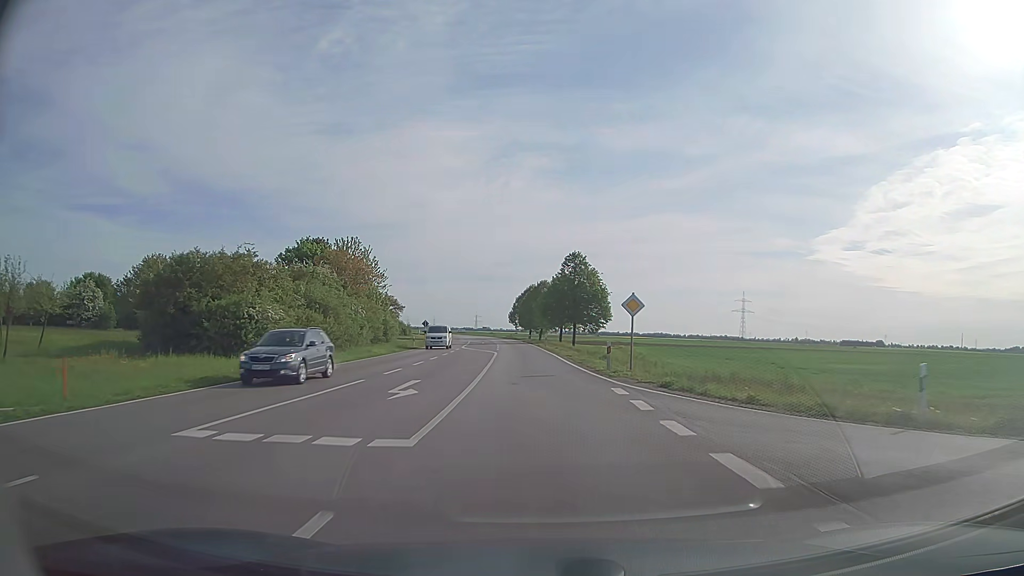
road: secondary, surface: asphalt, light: Day
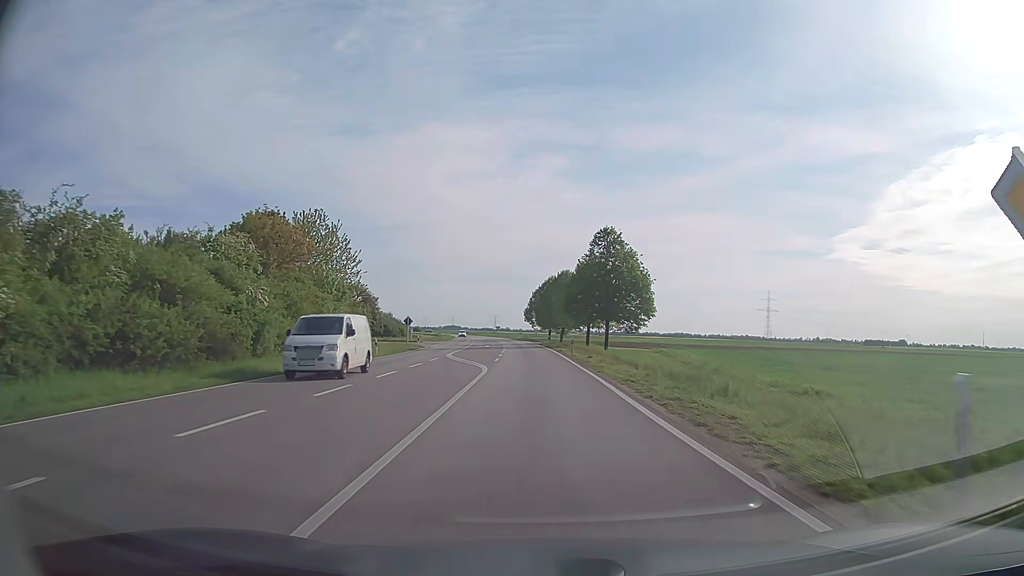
(-0.4, +19.8) m; -2°
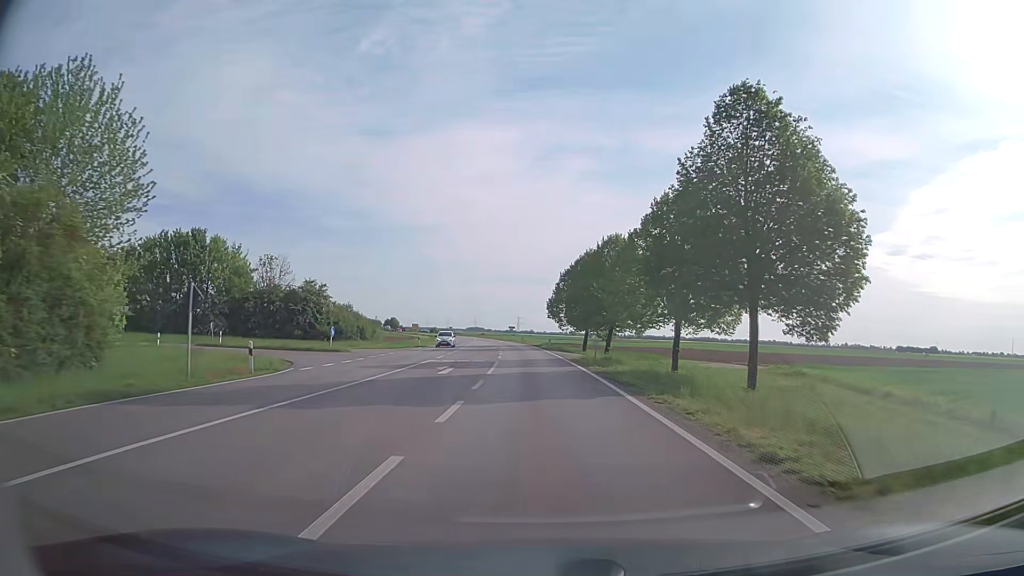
(-0.8, +39.4) m; -2°
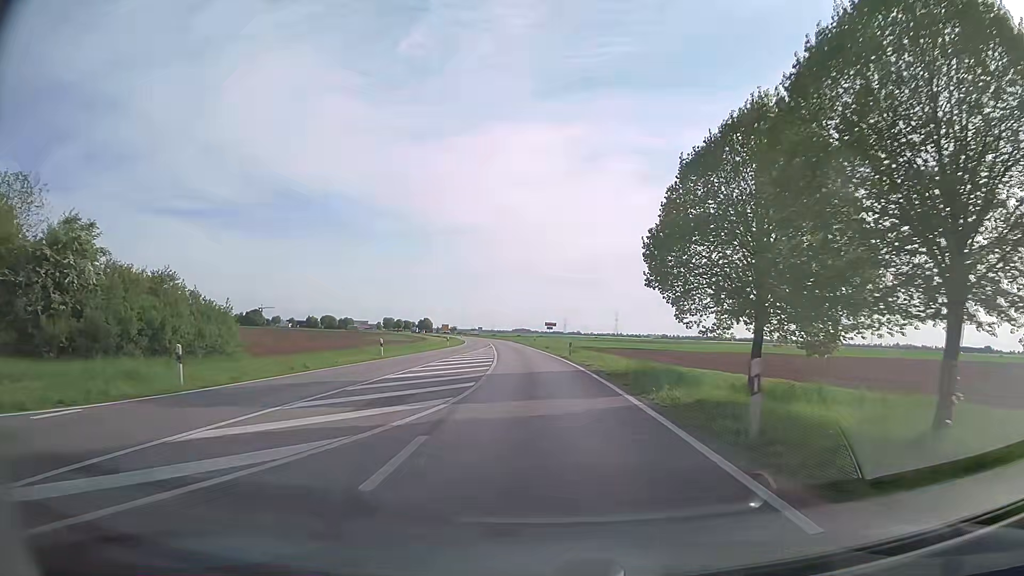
(-1.5, +48.9) m; -4°
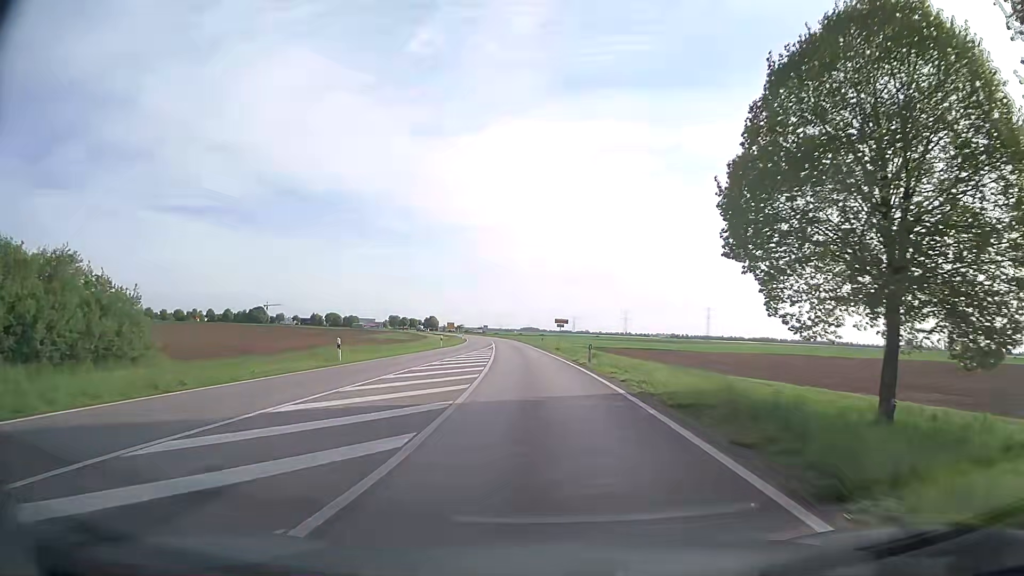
(-0.1, +9.7) m; -1°
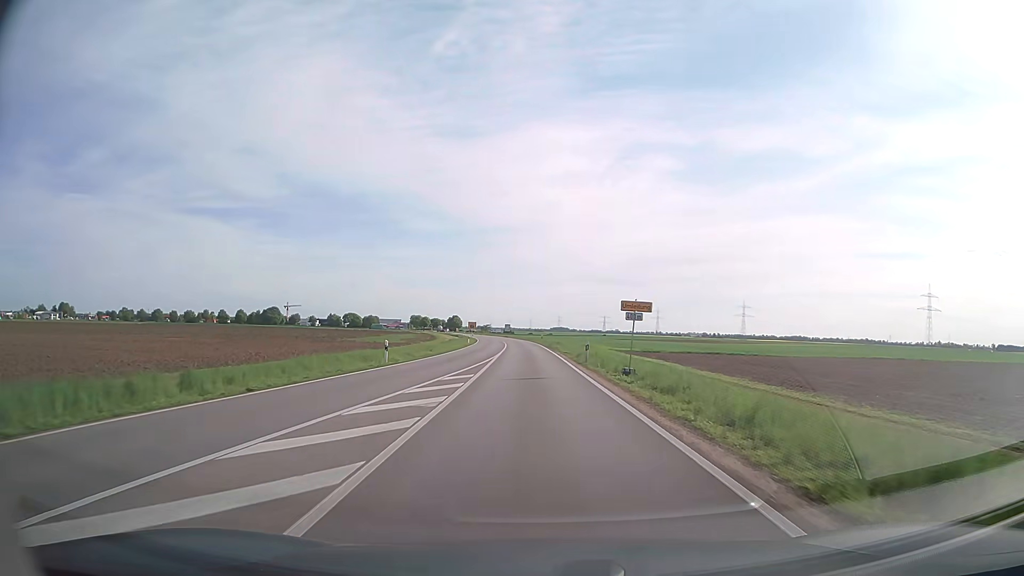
(-0.5, +29.2) m; -2°
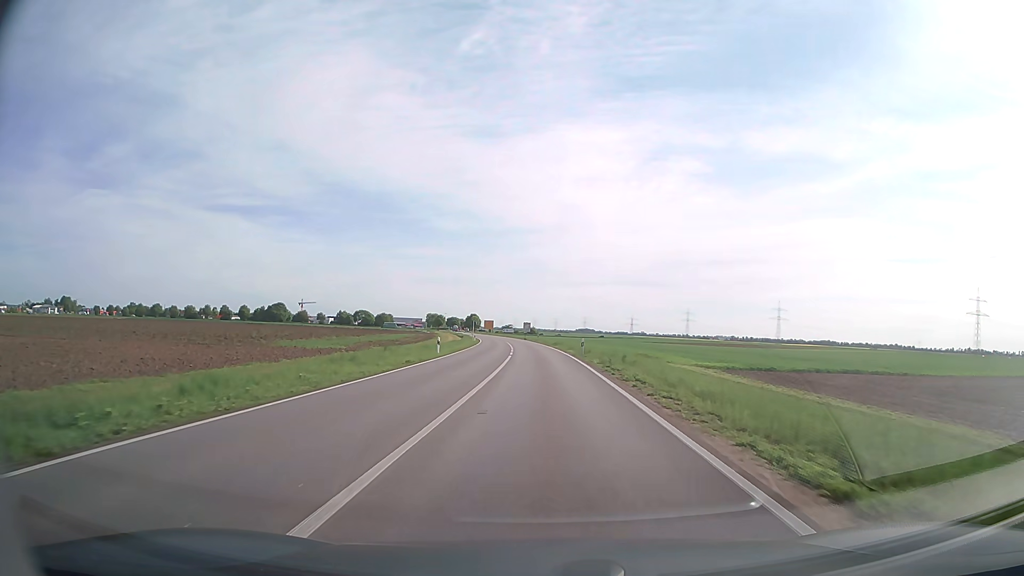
(-0.9, +38.9) m; -2°
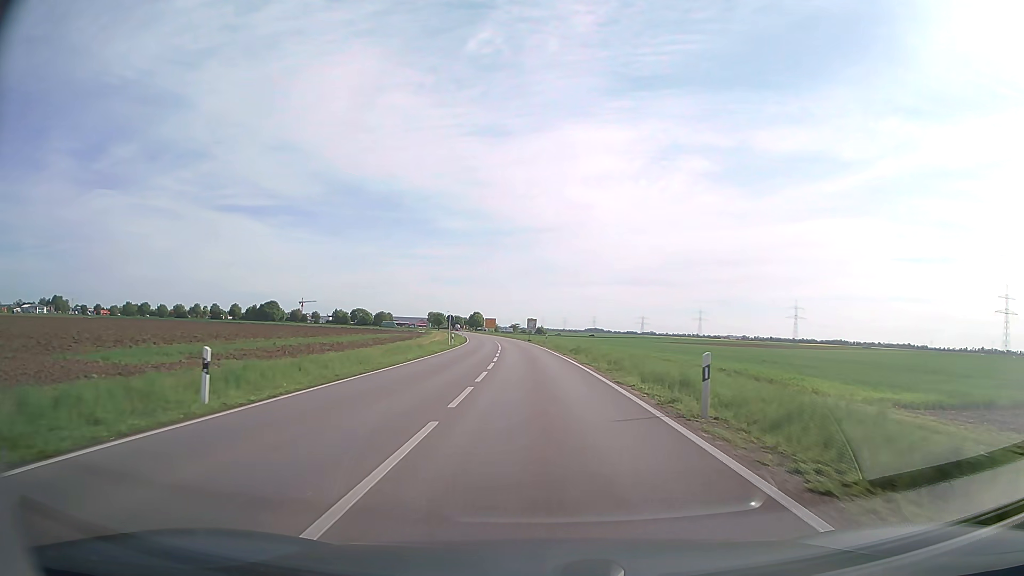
(-0.2, +29.3) m; -1°
(0, +10) (0, +20) (0, +30) (-1, +40) (-1, +50) (-2, +60) (-3, +70) (-4, +80) (-5, +90) (-6, +100) m
